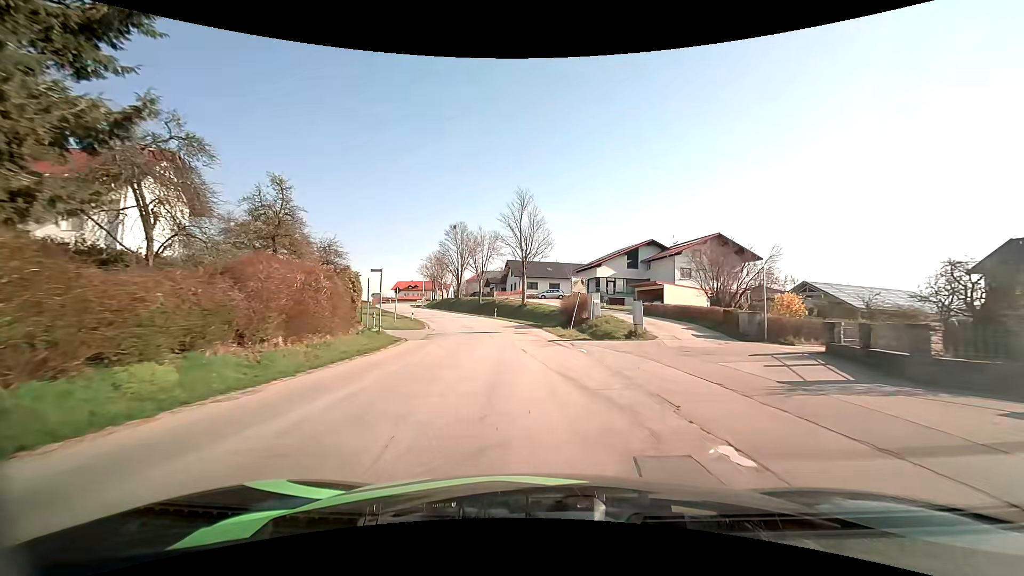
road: tertiary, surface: asphalt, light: Day
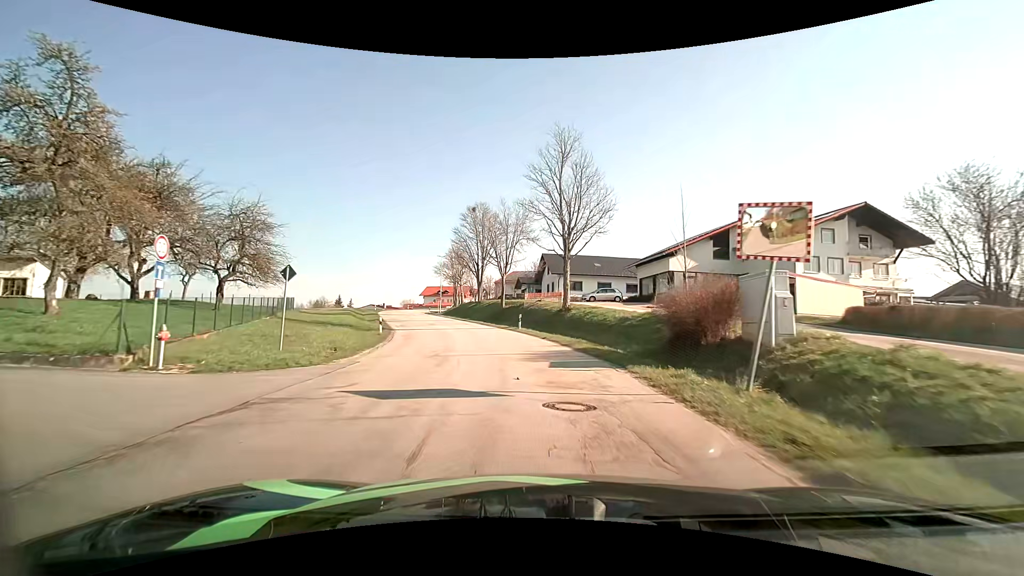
(-0.8, +20.6) m; -4°
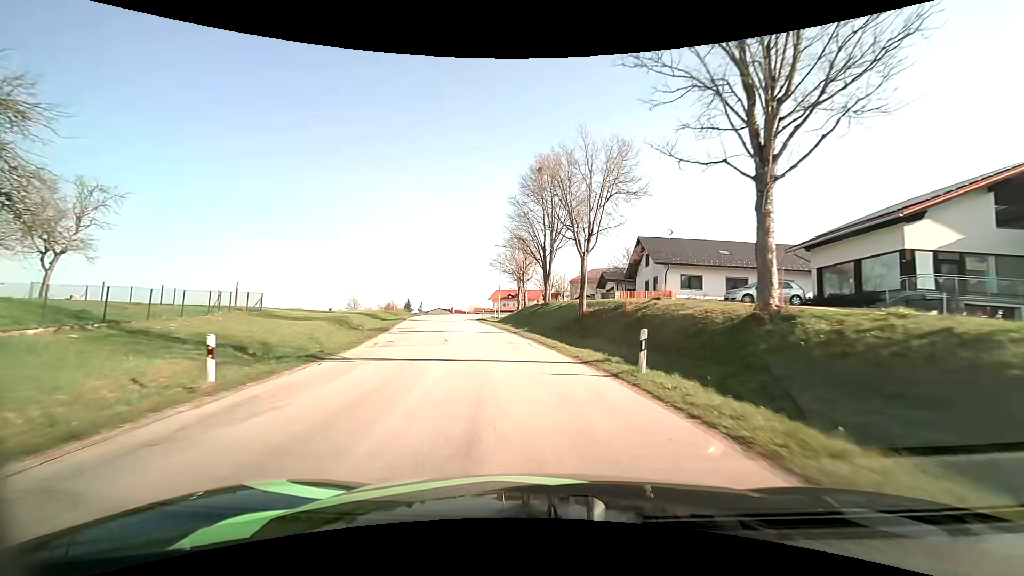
(-1.5, +21.2) m; -9°
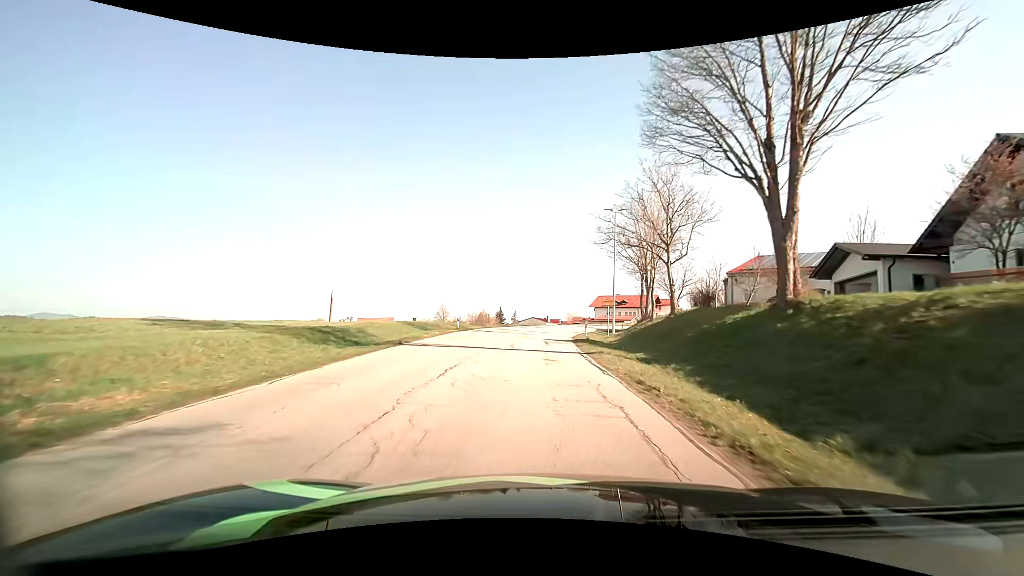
(-3.1, +28.9) m; -11°
